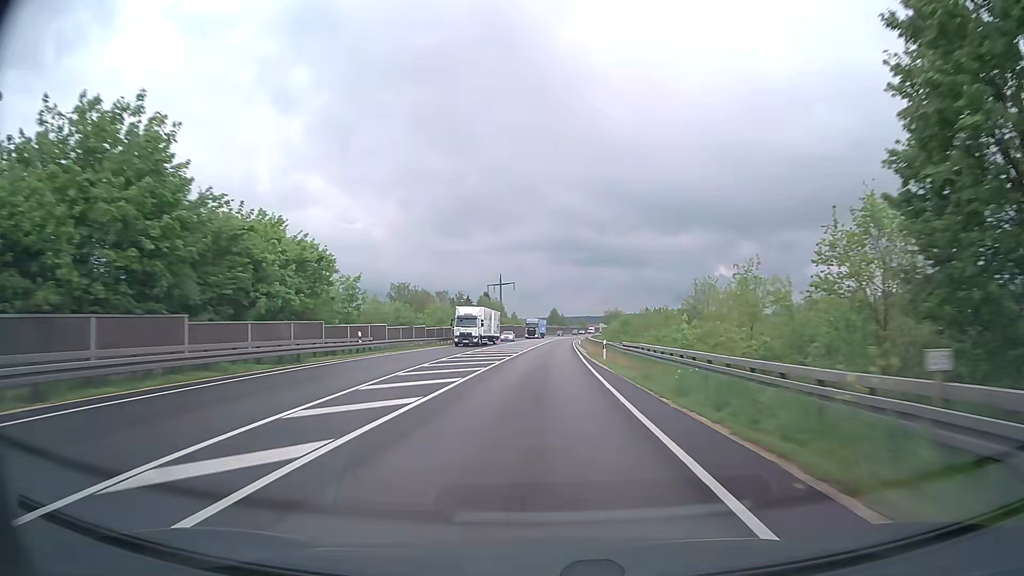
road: trunk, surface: asphalt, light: Day
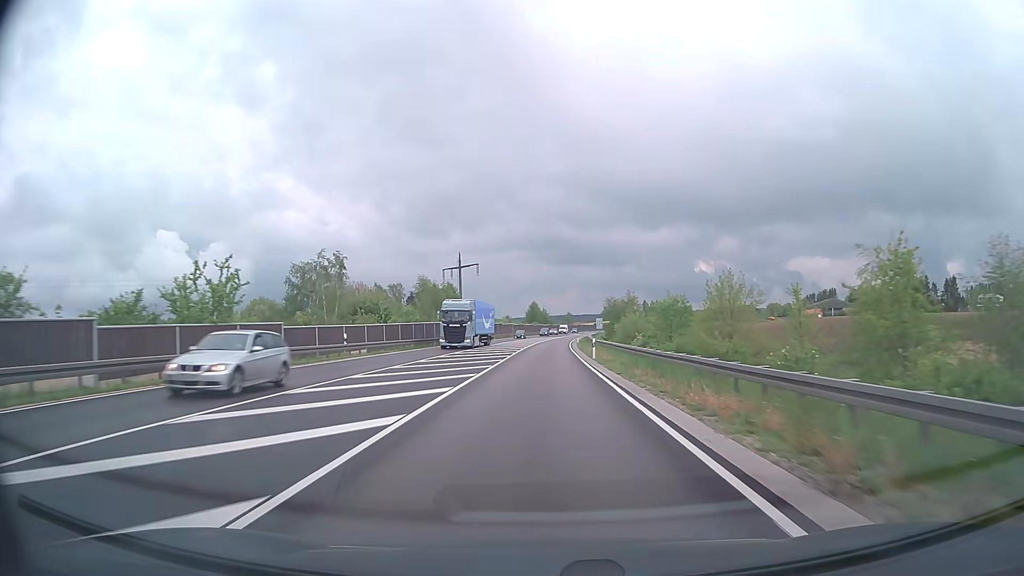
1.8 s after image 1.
(+0.8, +47.8) m; +2°
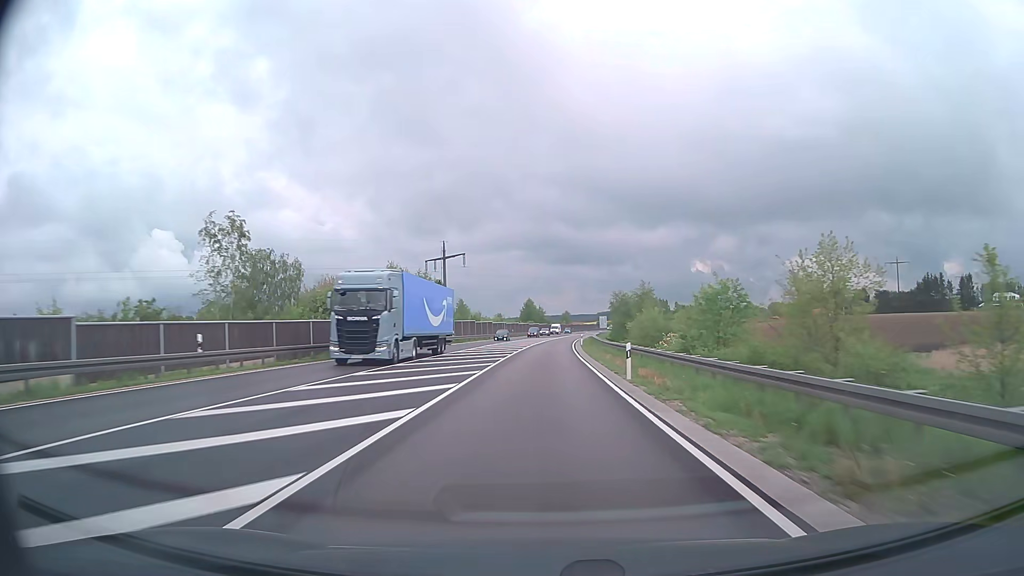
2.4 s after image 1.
(0.0, +16.0) m; 0°
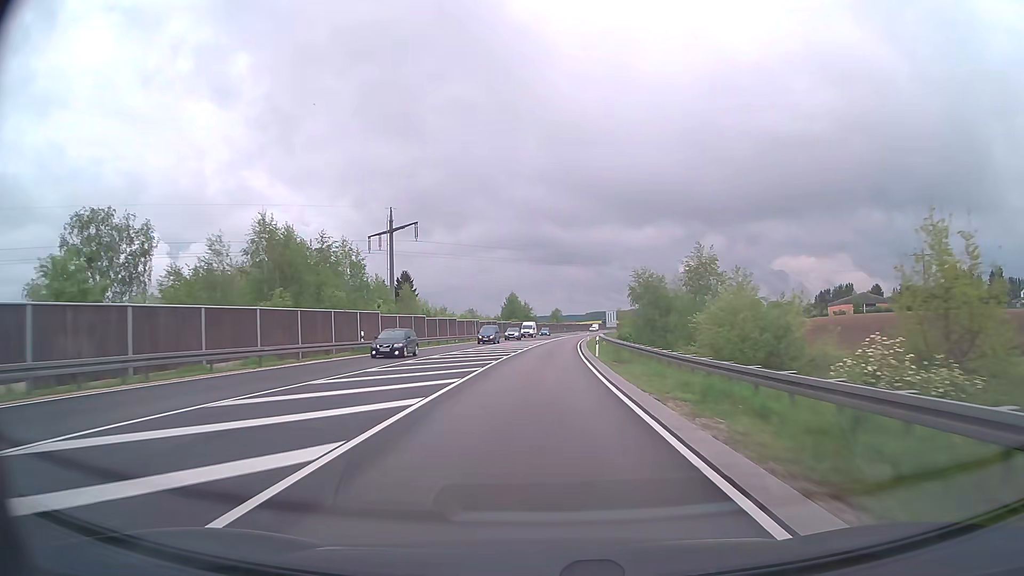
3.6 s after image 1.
(+0.2, +31.9) m; +1°
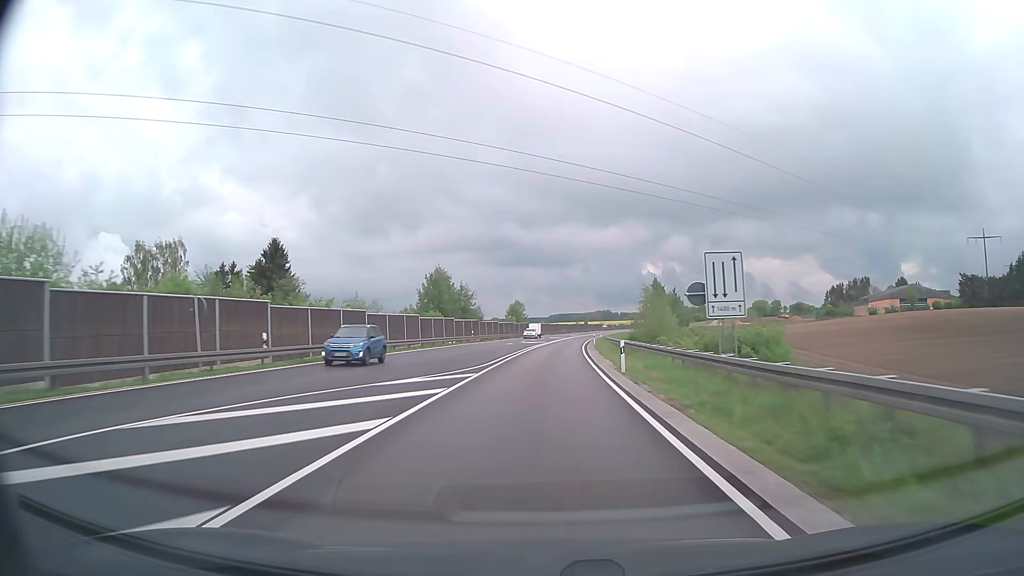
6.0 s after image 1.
(+1.7, +63.9) m; +3°
